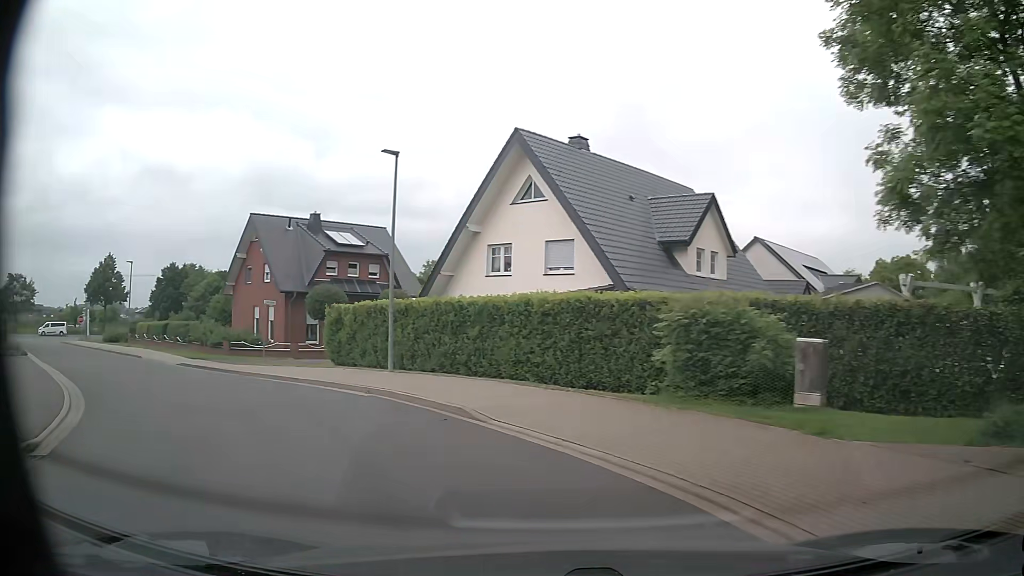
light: Day
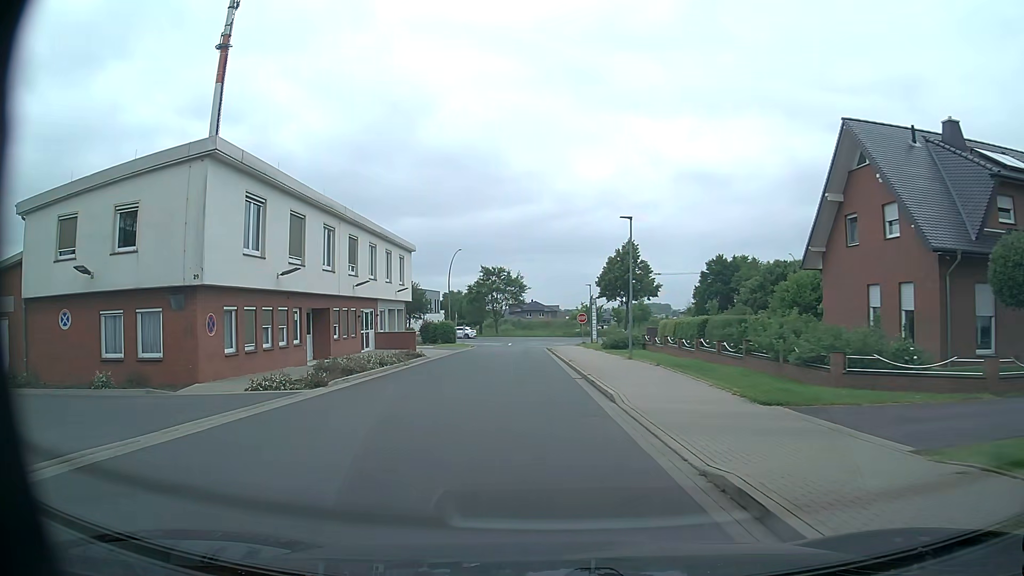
(-10.0, +19.0) m; -48°
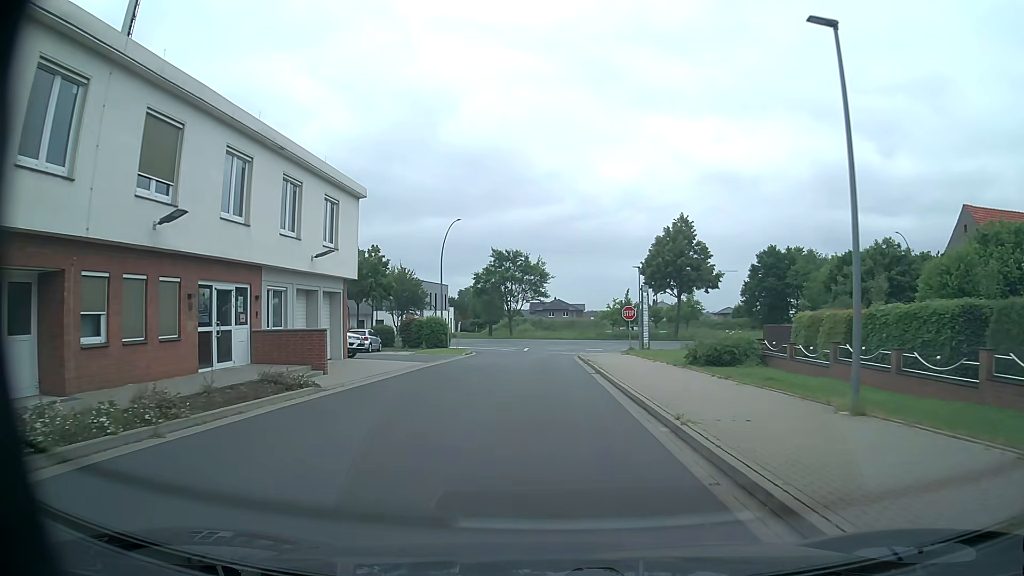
(-0.8, +19.7) m; -3°
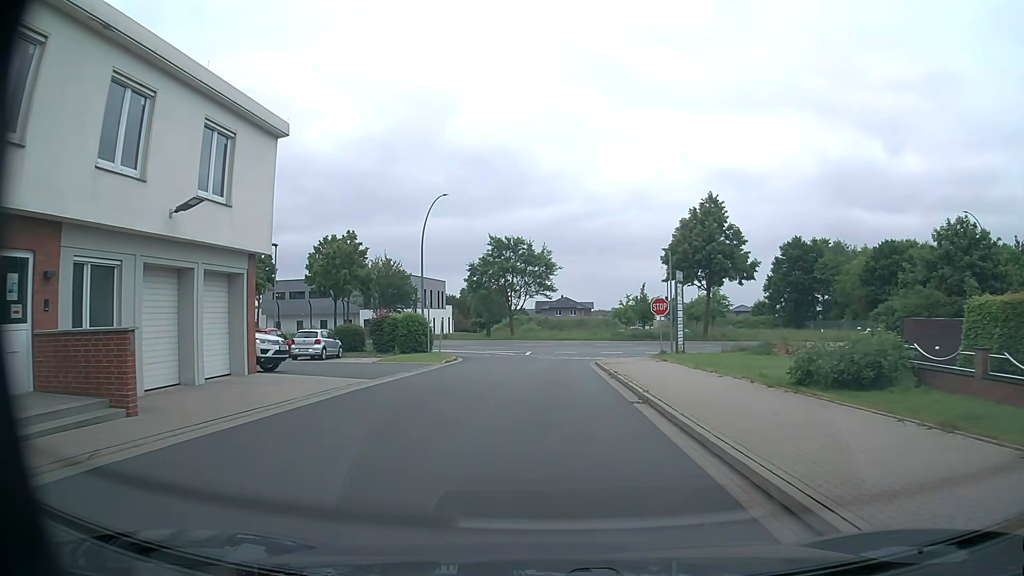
(0.0, +9.9) m; -1°
(0, +10) (0, +20) (0, +30) (+1, +40) (0, +50) (-7, +56) (-17, +59) (-27, +59) (-37, +60) (-47, +61) m
